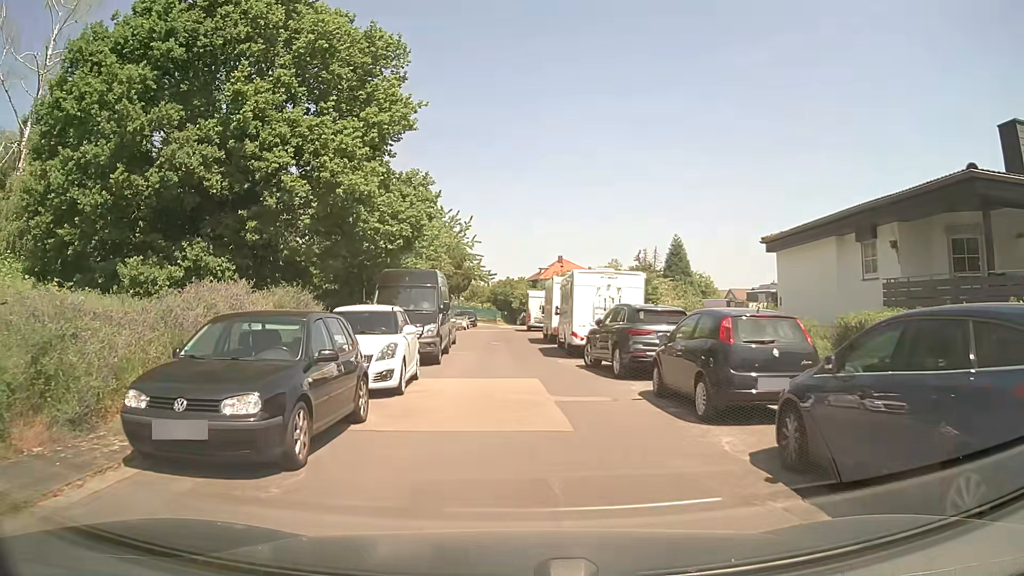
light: Day
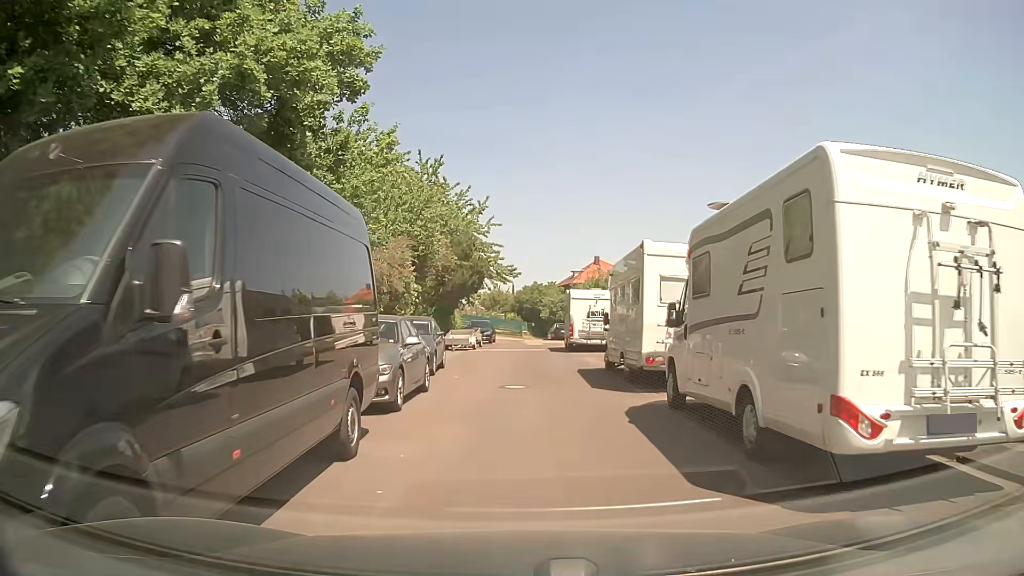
(-0.2, +15.6) m; -2°
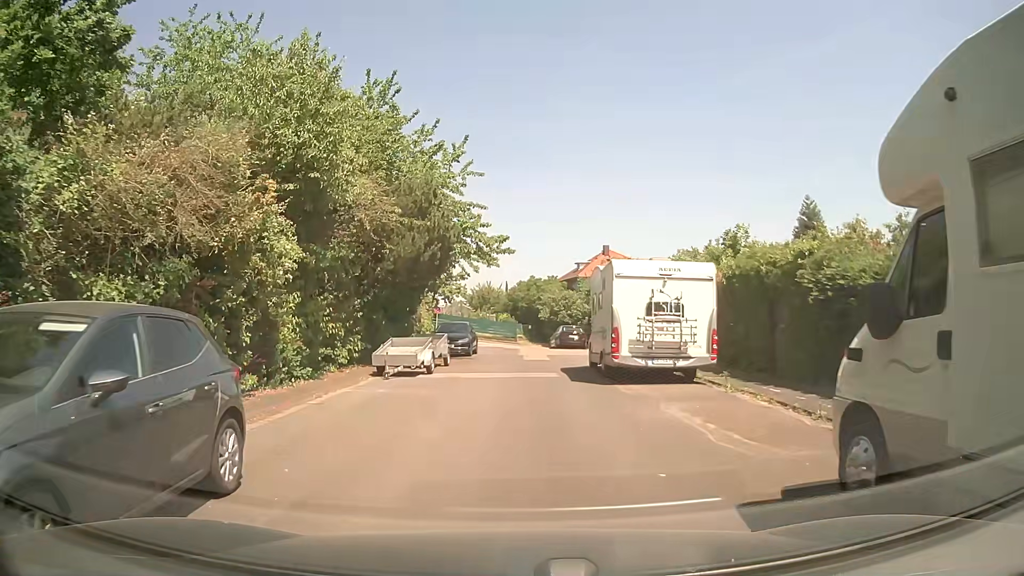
(+0.1, +14.4) m; 0°
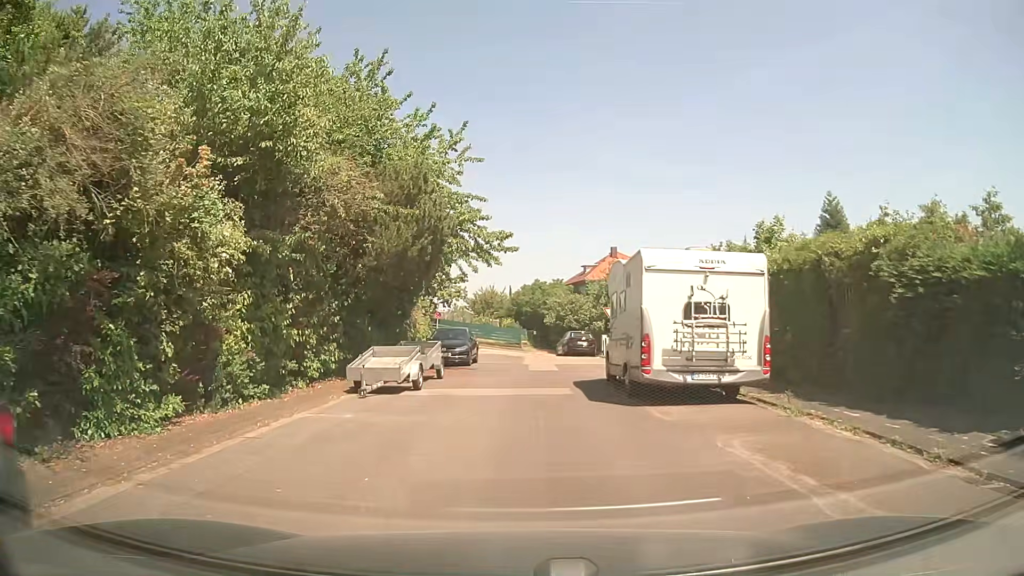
(0.0, +3.0) m; 0°
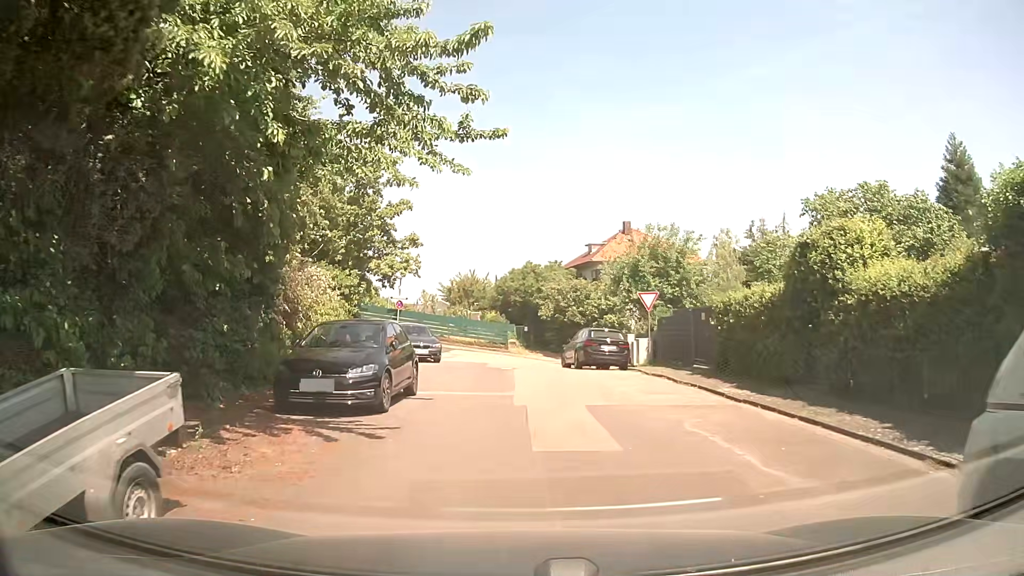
(+0.2, +14.8) m; +3°
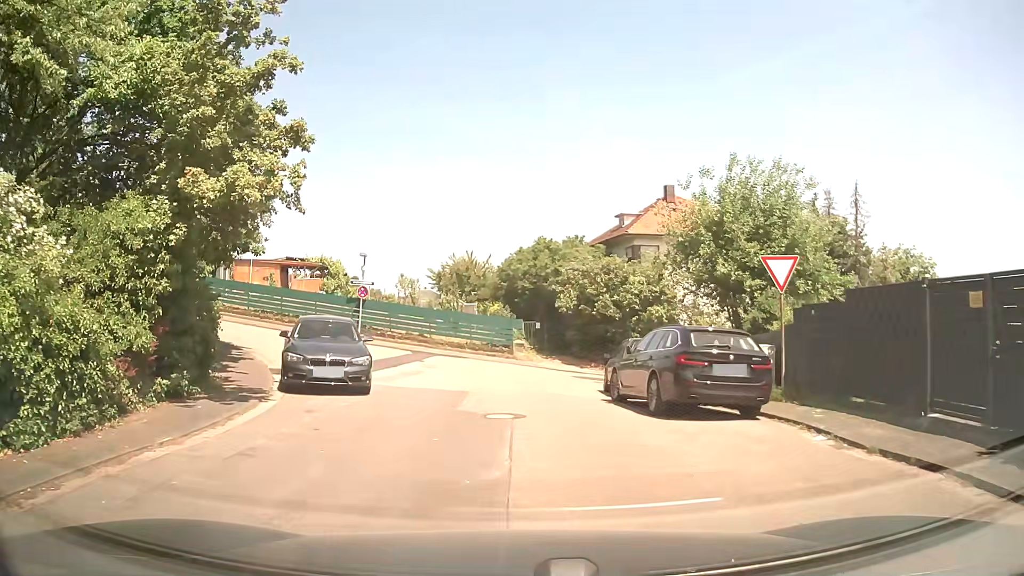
(-0.2, +13.1) m; -1°
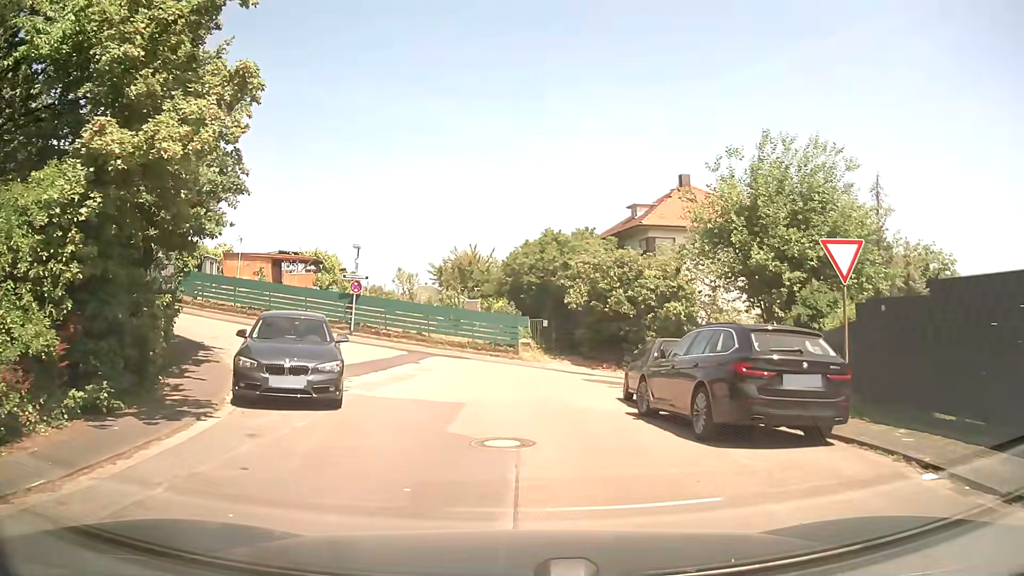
(0.0, +2.6) m; -1°
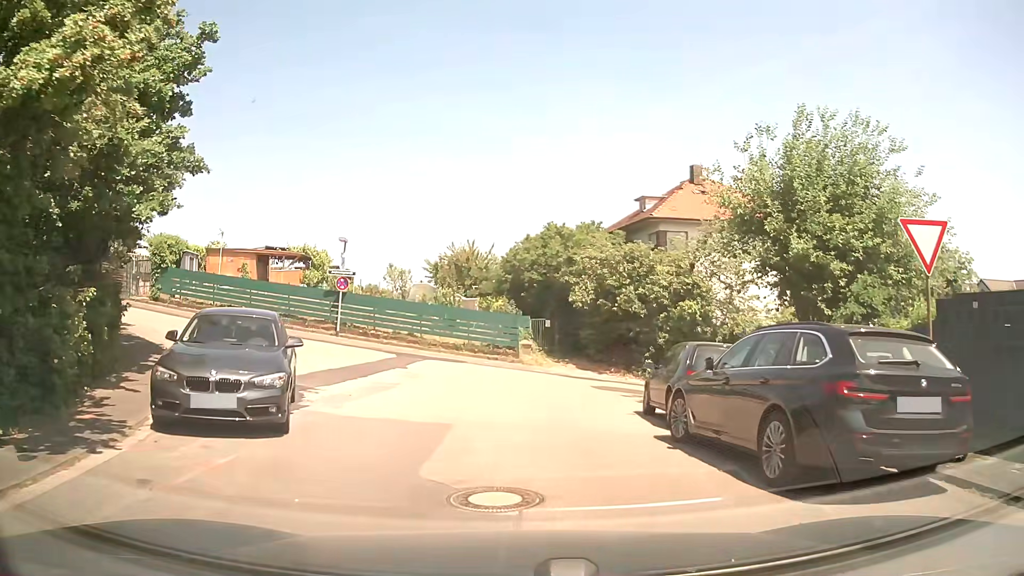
(0.0, +2.5) m; 0°
